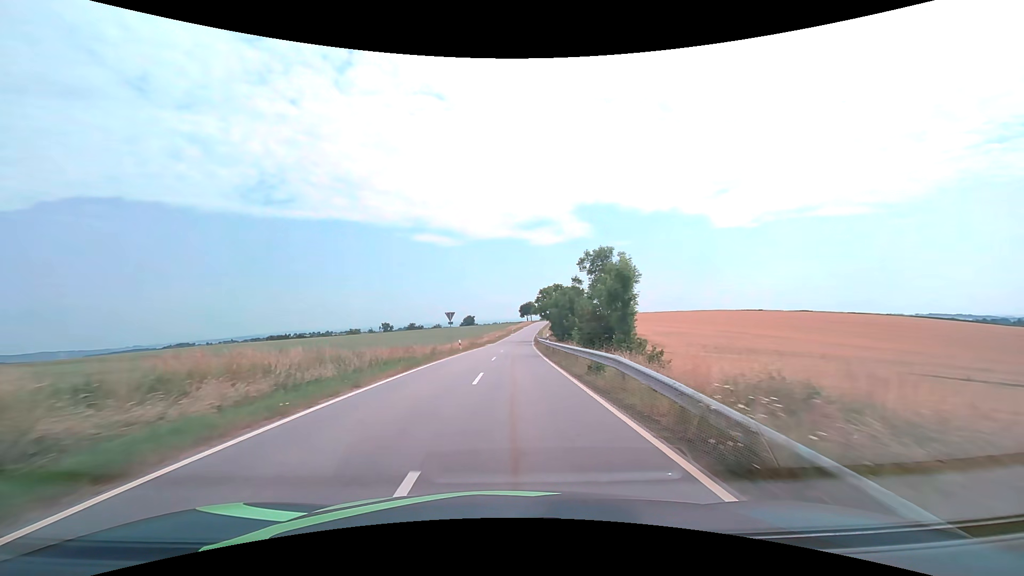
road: tertiary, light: Day
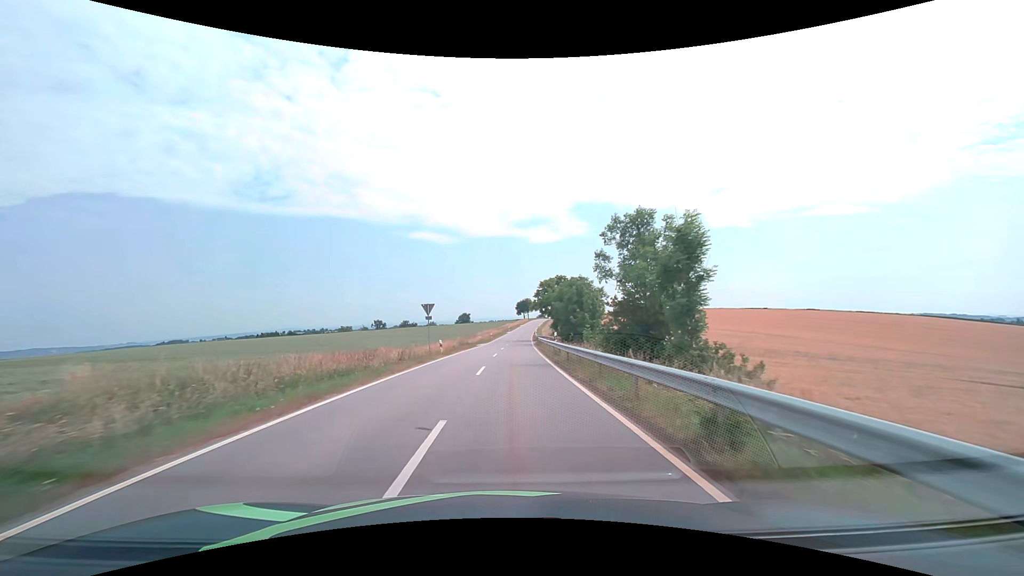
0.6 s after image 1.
(0.0, +9.5) m; 0°
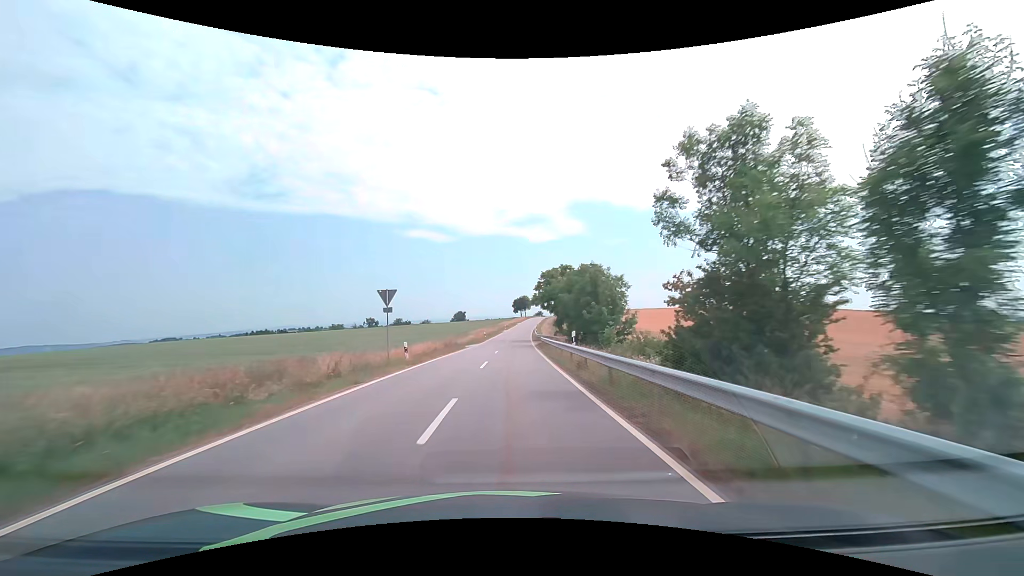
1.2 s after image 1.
(0.0, +9.8) m; 0°
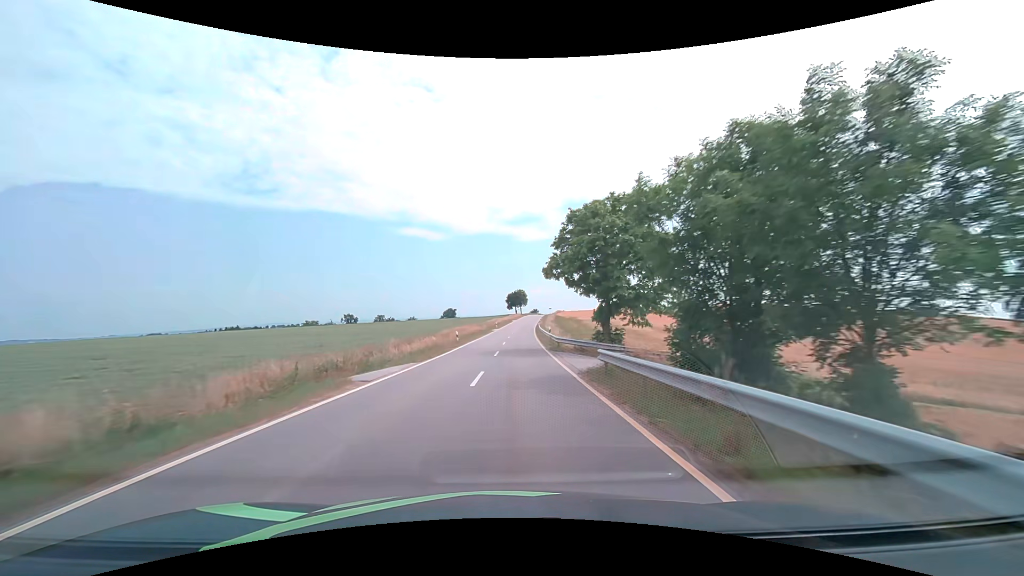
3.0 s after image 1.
(+0.2, +30.8) m; +1°
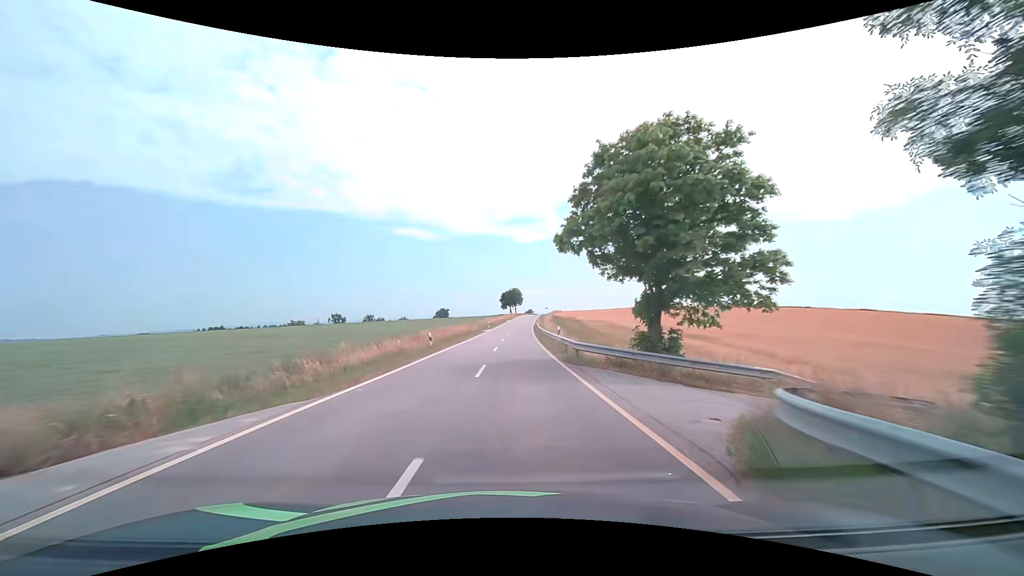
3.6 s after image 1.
(+0.1, +10.6) m; 0°
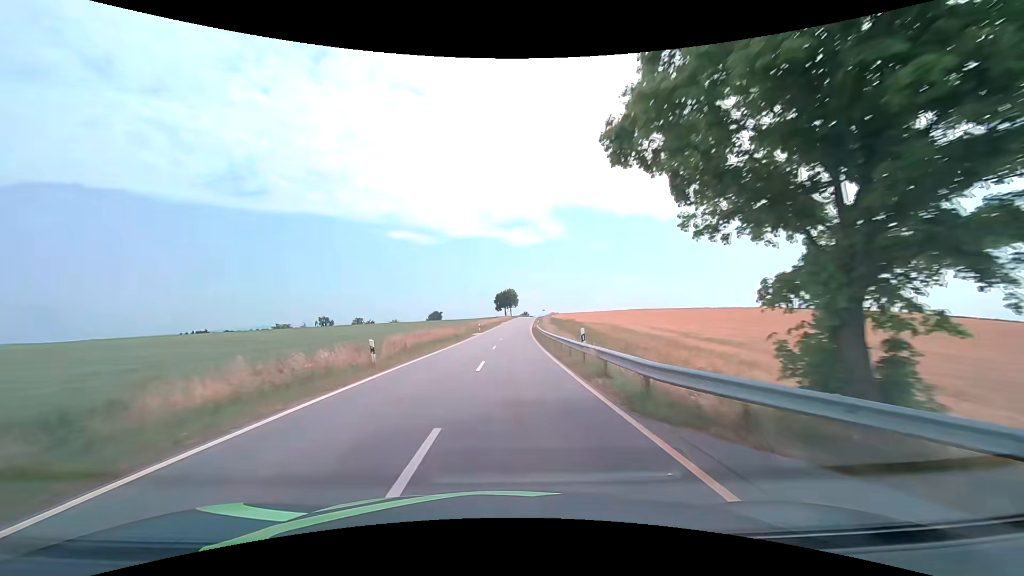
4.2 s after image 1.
(+0.1, +10.7) m; +1°
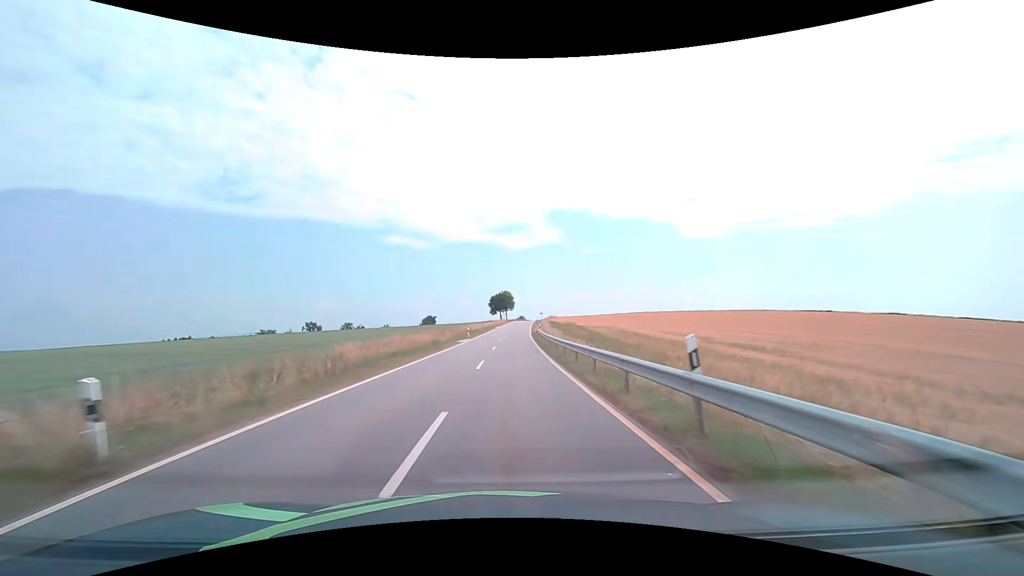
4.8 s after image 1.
(0.0, +10.8) m; 0°
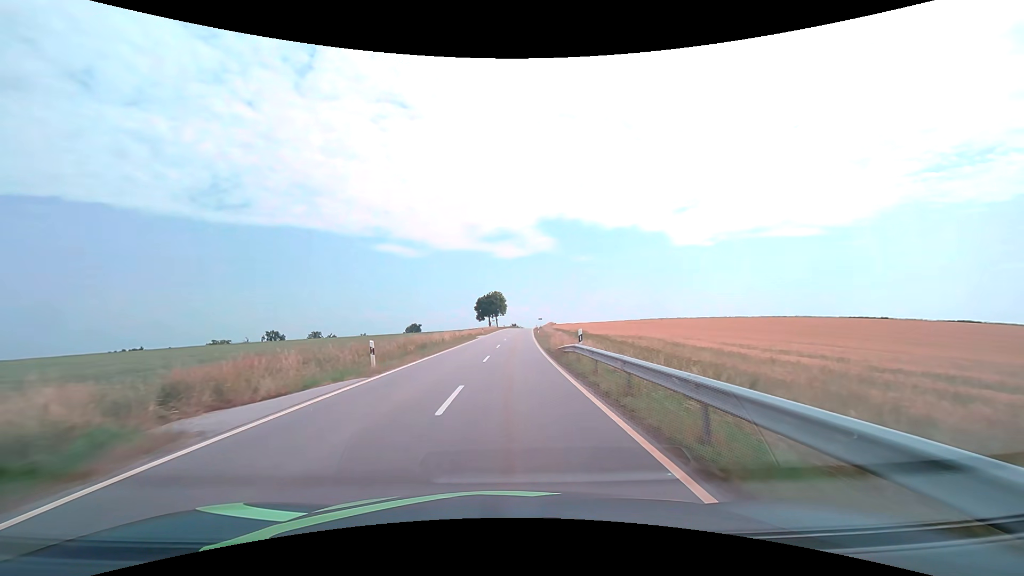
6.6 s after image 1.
(+0.4, +32.8) m; +1°
(0, +10) (0, +20) (0, +30) (+1, +40) (+1, +50) (+1, +60) (+2, +70) (+2, +80) (+3, +90) (+3, +100) m
